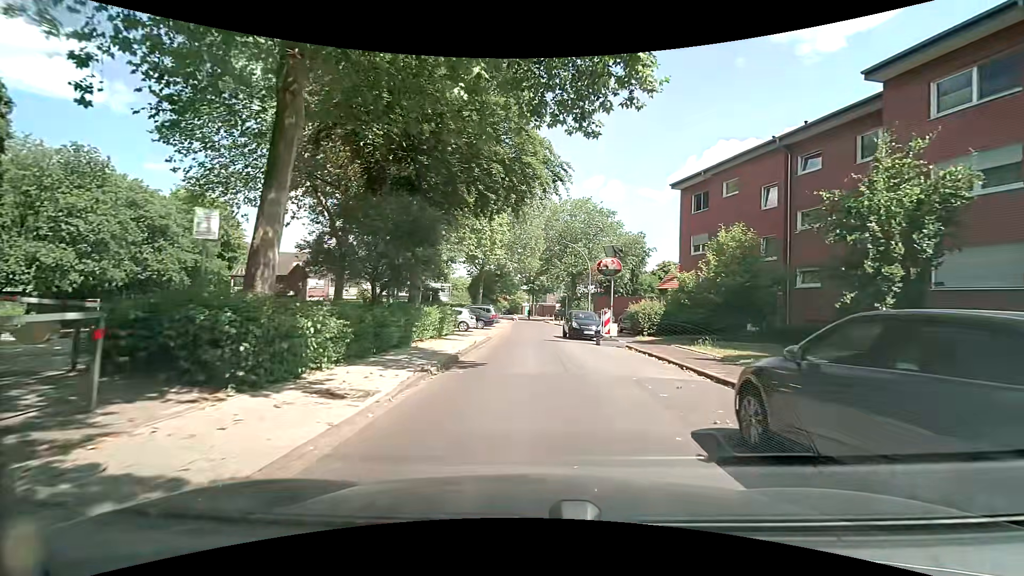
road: residential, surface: paved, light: Day
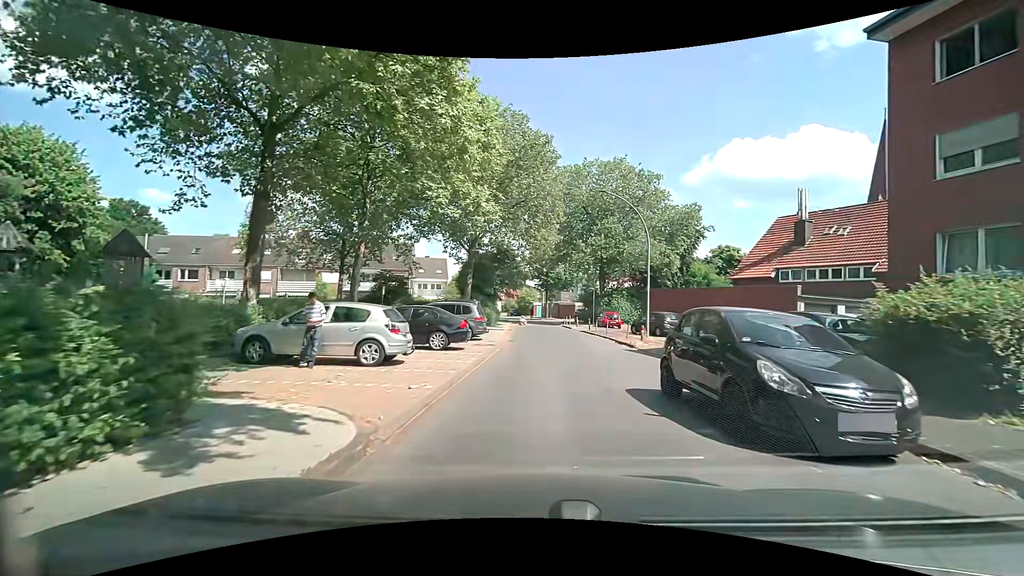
(-0.2, +19.3) m; -1°
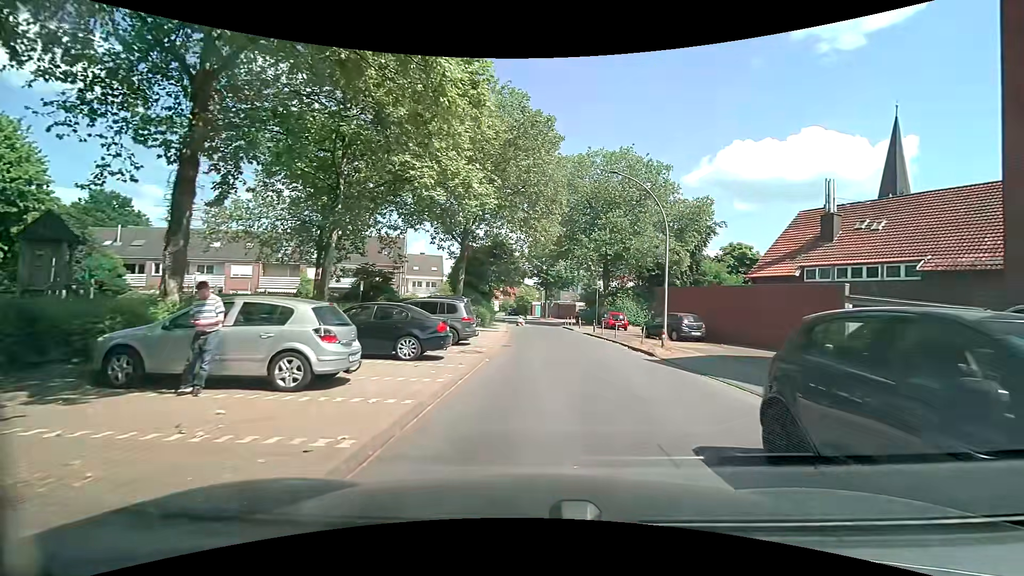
(0.0, +3.7) m; 0°
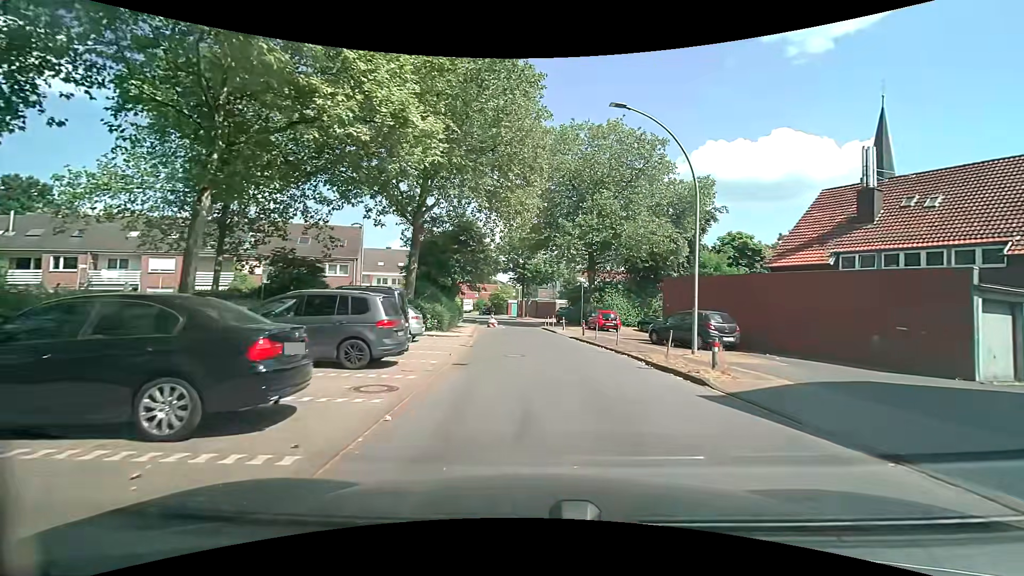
(+0.3, +7.4) m; +3°
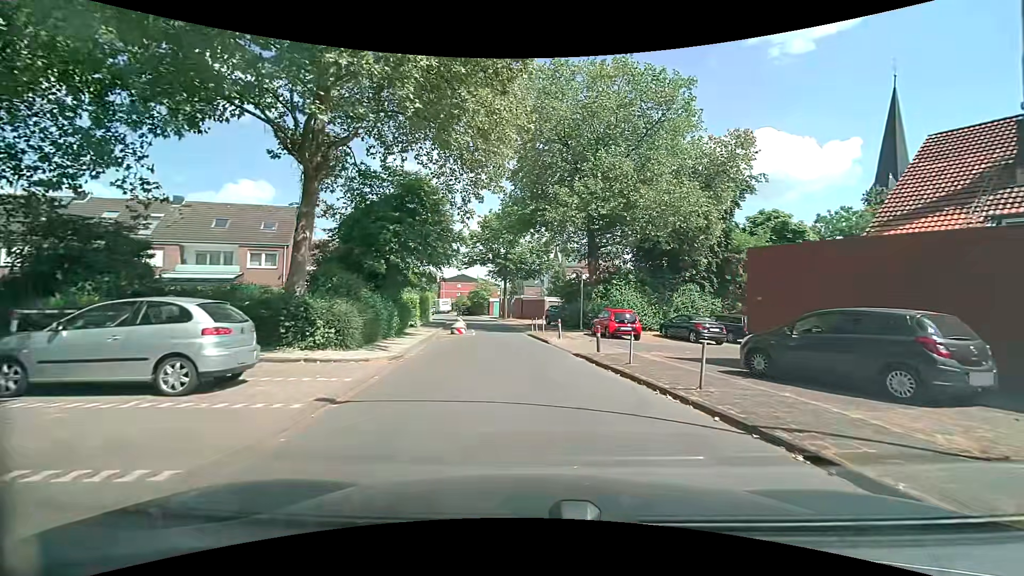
(+0.3, +11.0) m; +2°
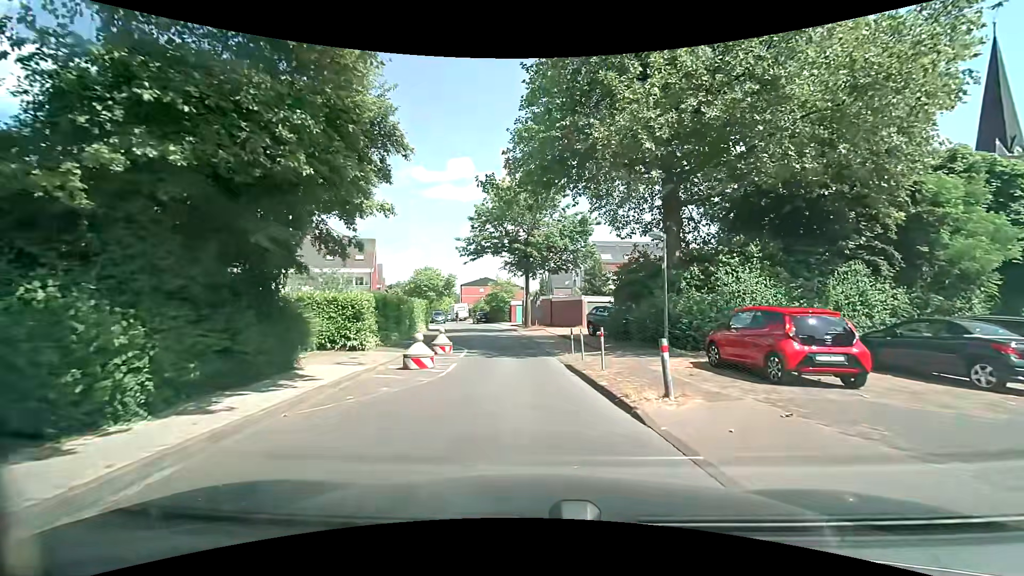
(-0.2, +14.4) m; -3°
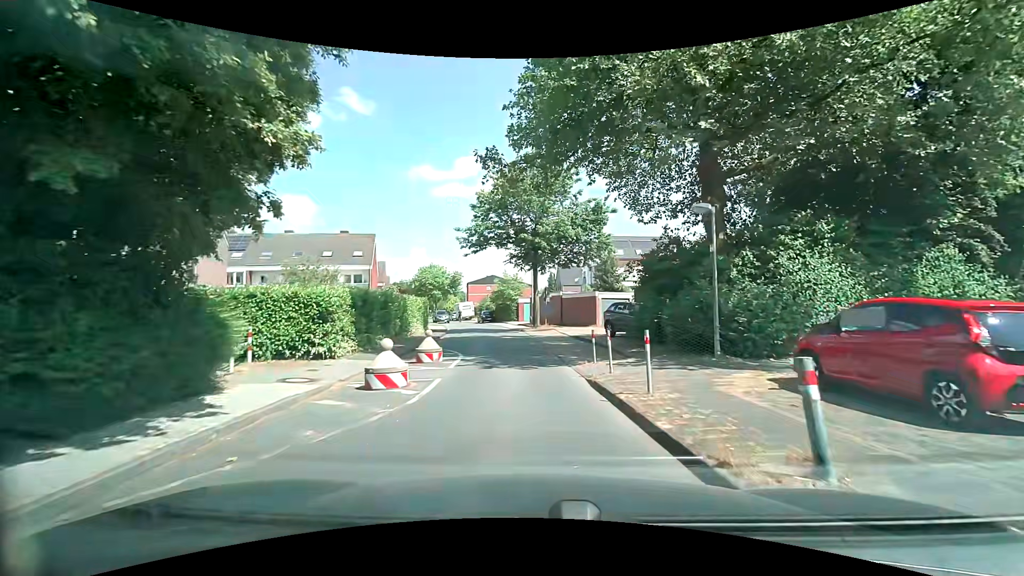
(0.0, +3.6) m; 0°
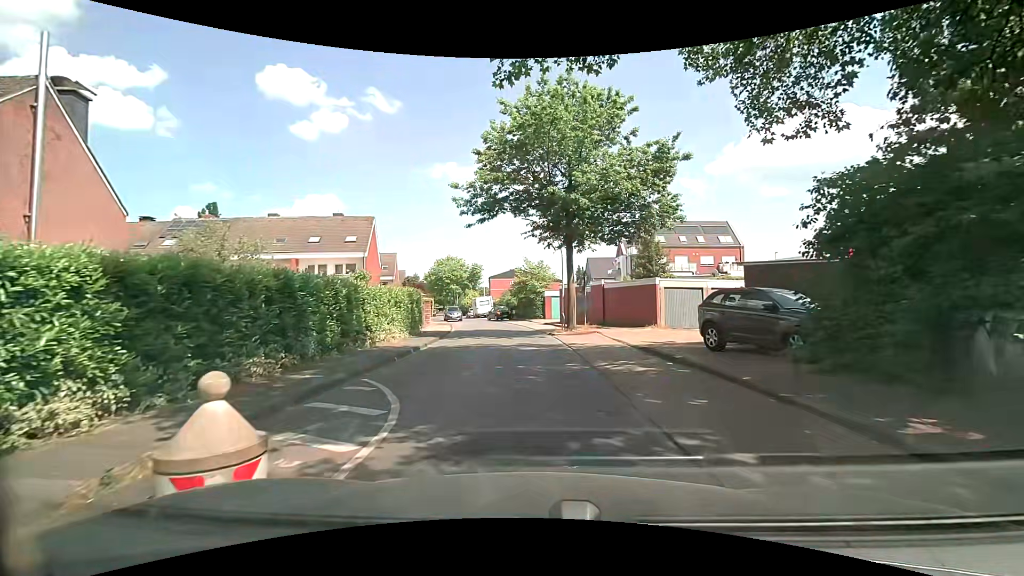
(-0.4, +10.6) m; -3°
(0, +10) (-1, +20) (-2, +30) (-3, +40) (-4, +50) (-7, +59) (-10, +69) (-13, +79) (-15, +88) (-18, +98) m
